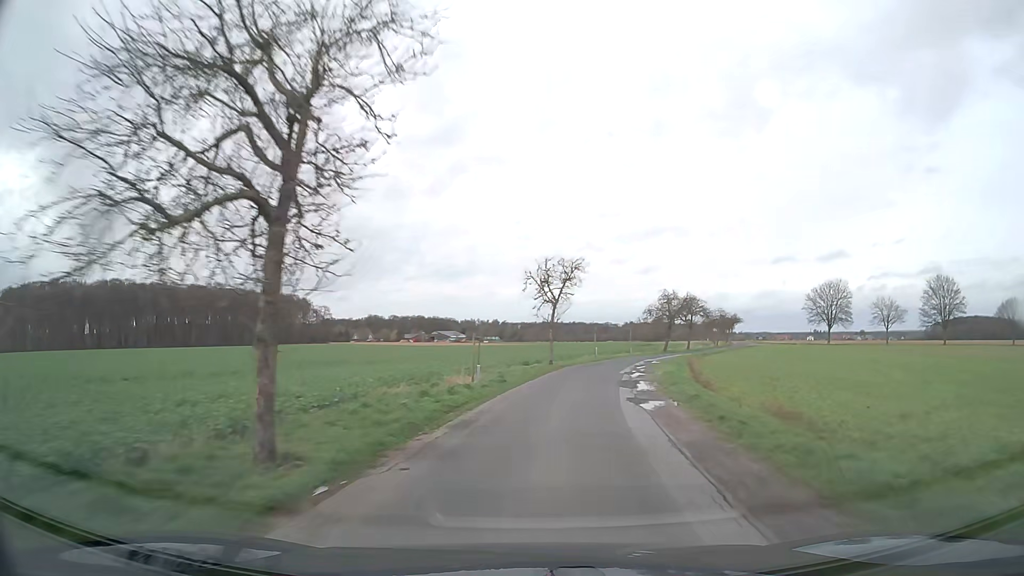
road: unclassified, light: Day
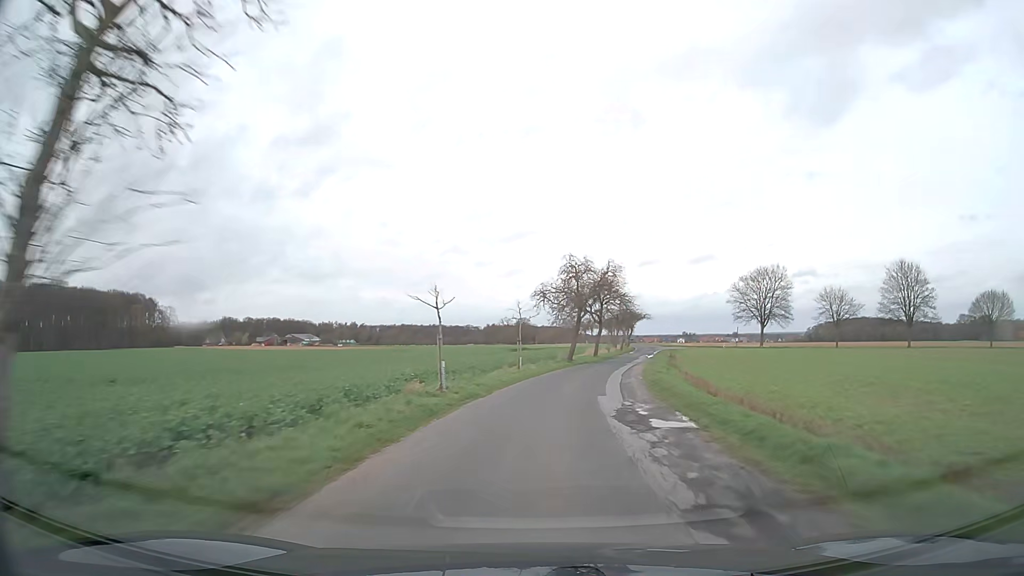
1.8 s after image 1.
(+3.8, +34.2) m; +12°
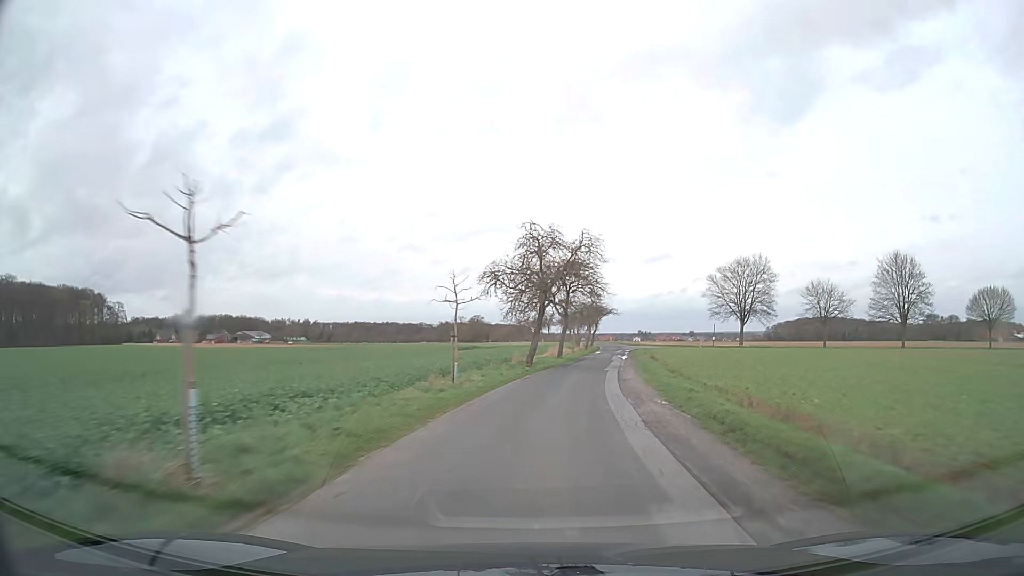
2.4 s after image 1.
(+0.4, +12.1) m; +4°
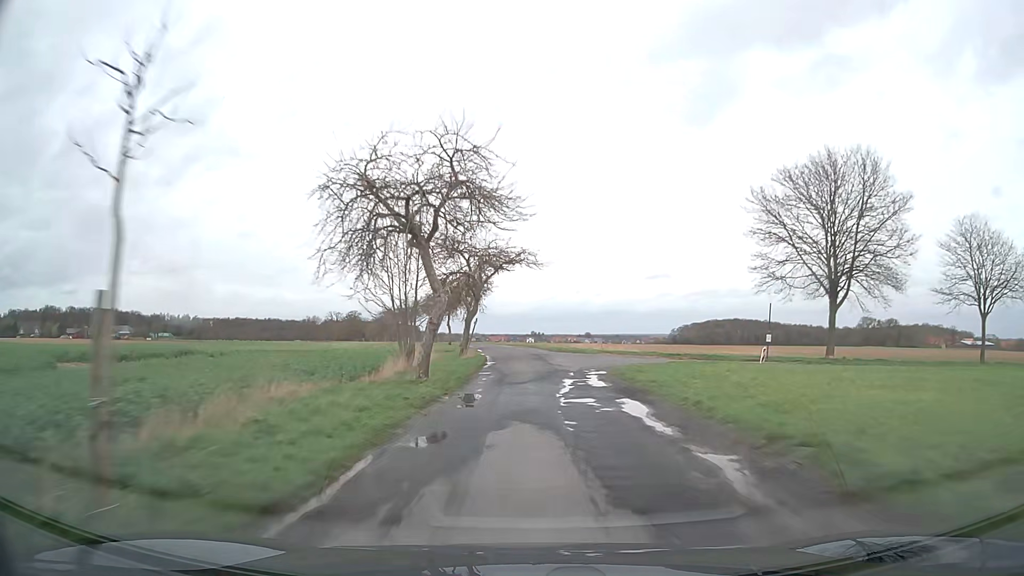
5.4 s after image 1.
(+6.8, +60.4) m; +9°
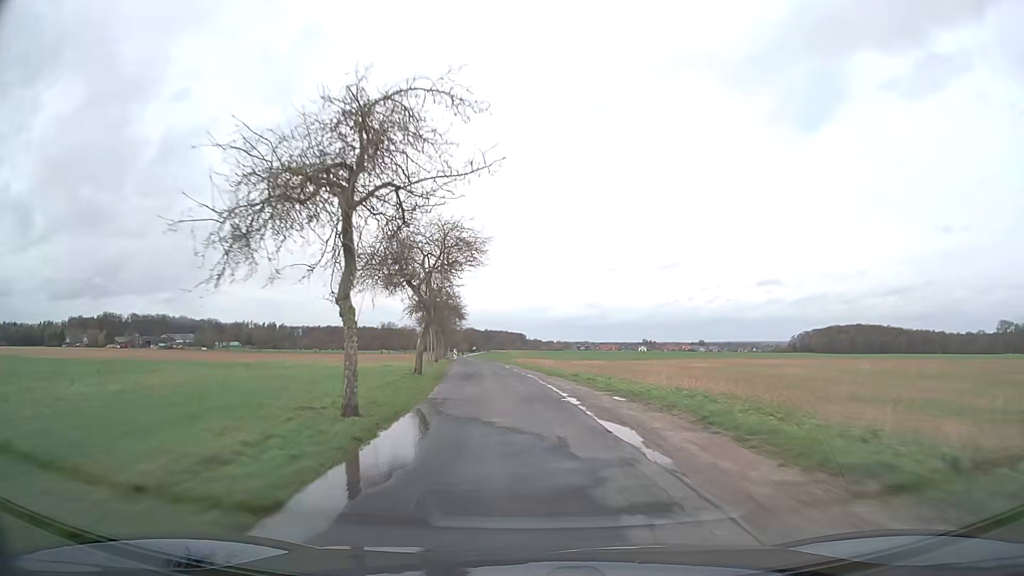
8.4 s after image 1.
(-2.5, +59.0) m; -9°
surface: asphalt
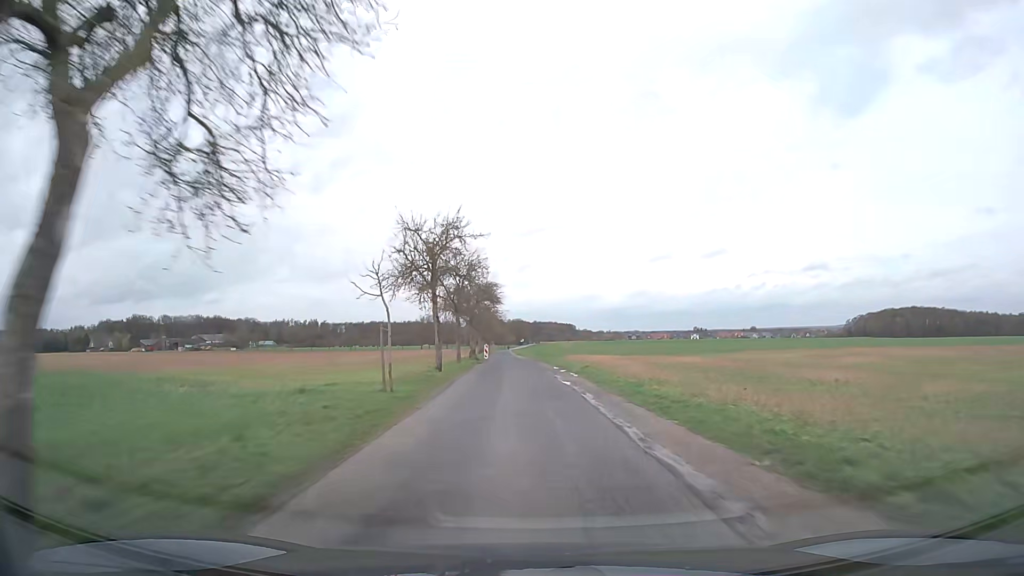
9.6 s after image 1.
(-1.1, +24.0) m; -4°
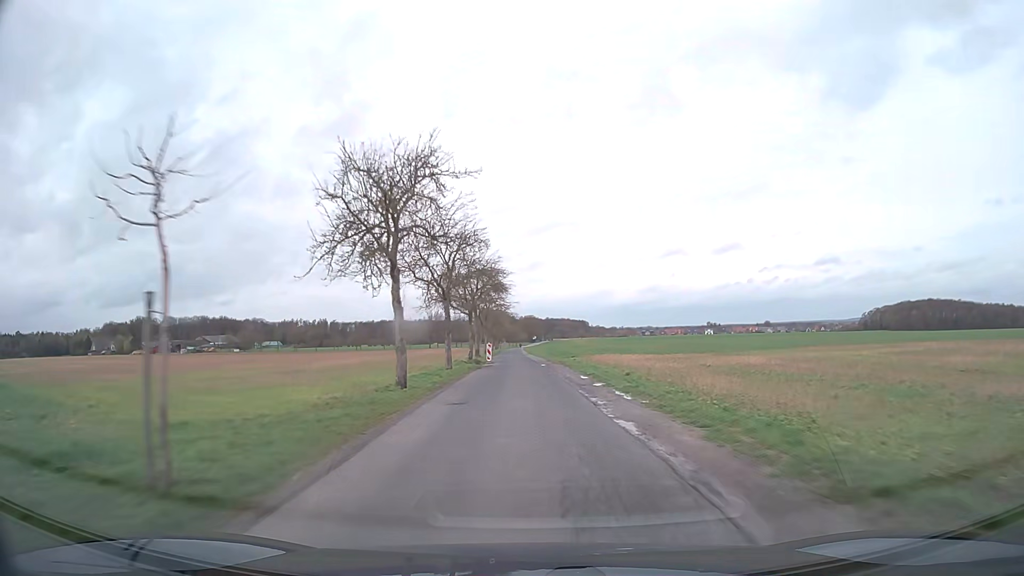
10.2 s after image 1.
(-0.1, +11.8) m; -1°
